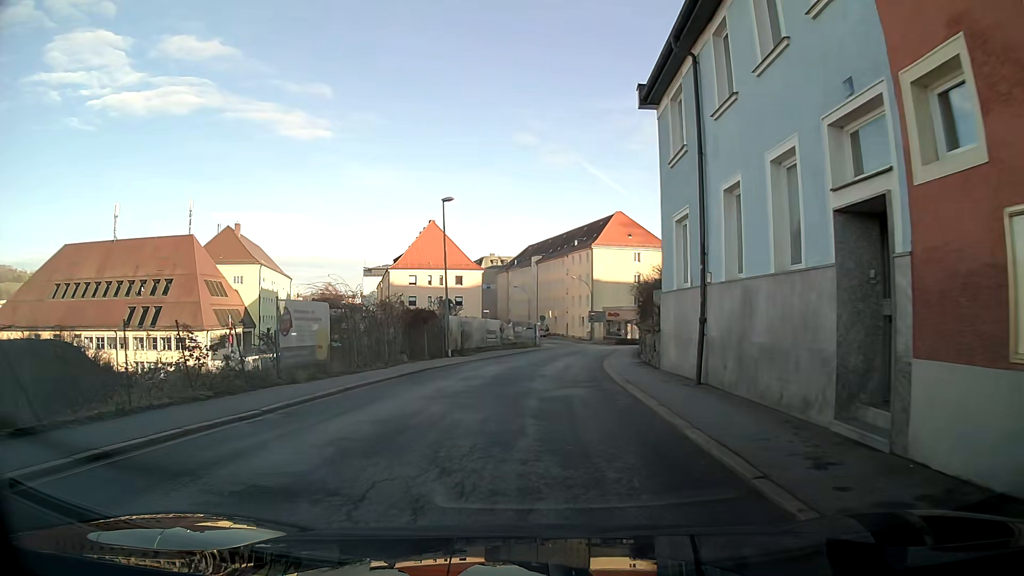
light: Day
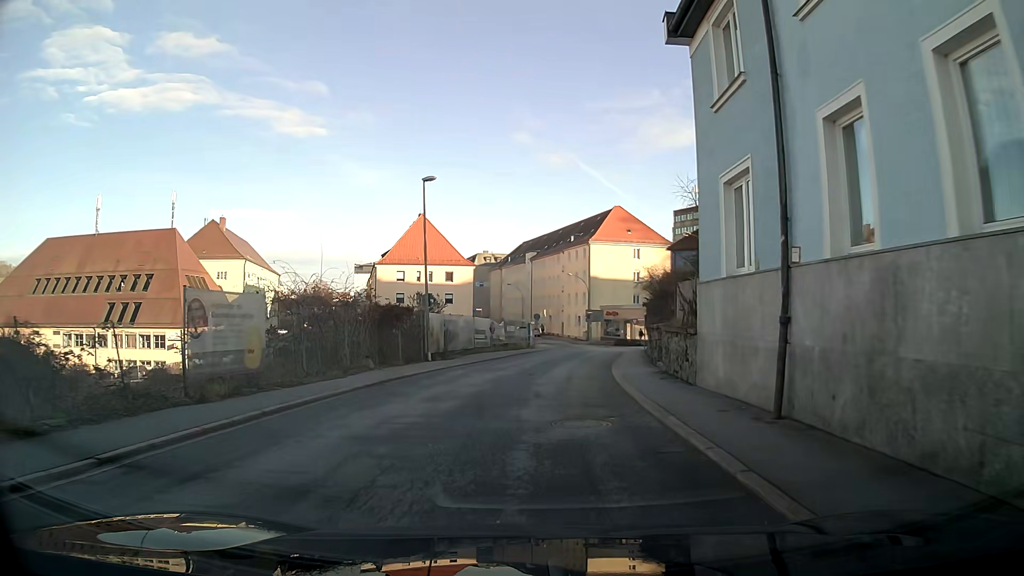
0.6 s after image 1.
(0.0, +4.6) m; +1°
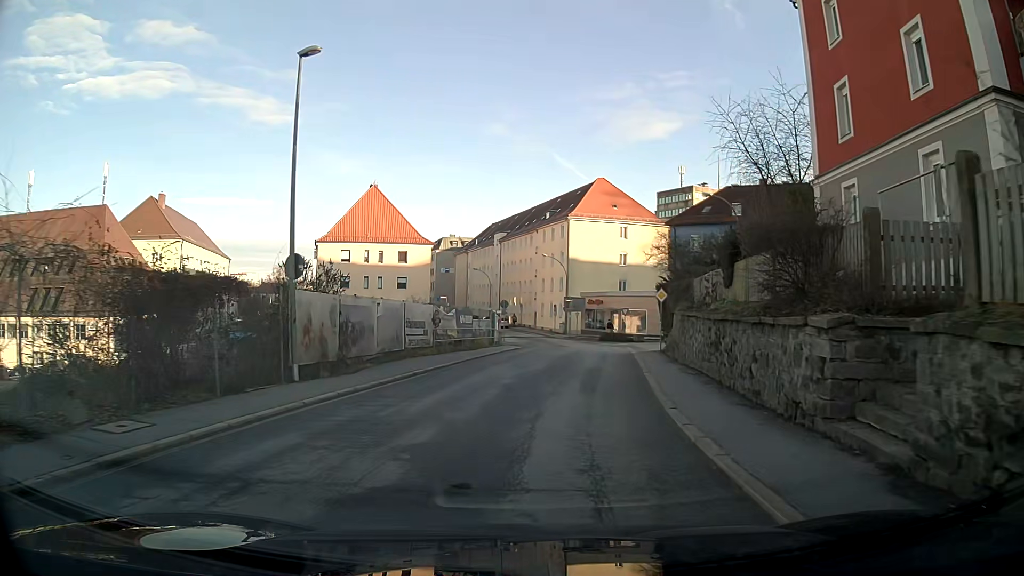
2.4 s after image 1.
(+0.3, +13.7) m; +3°
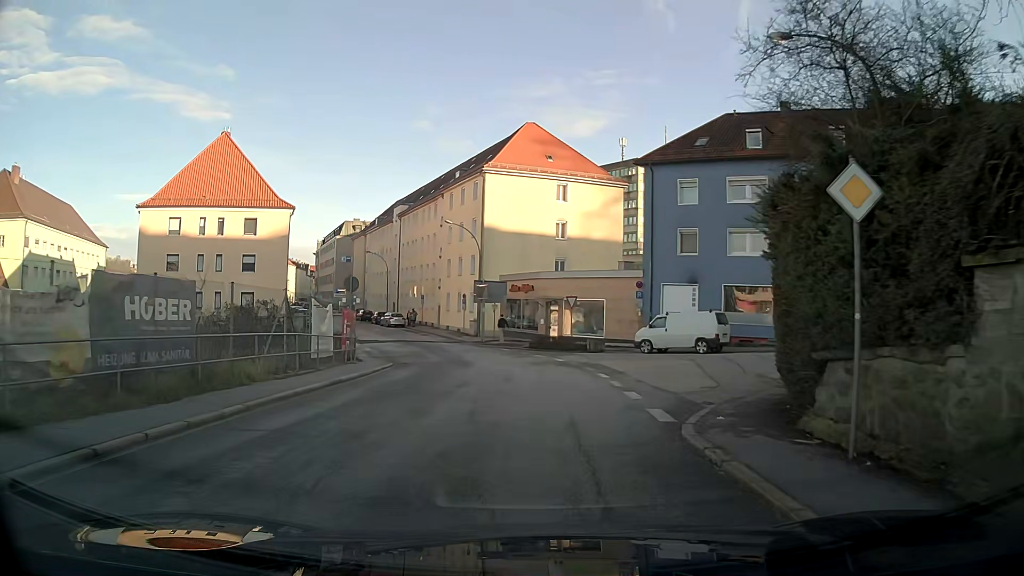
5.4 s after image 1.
(+1.5, +23.1) m; +6°
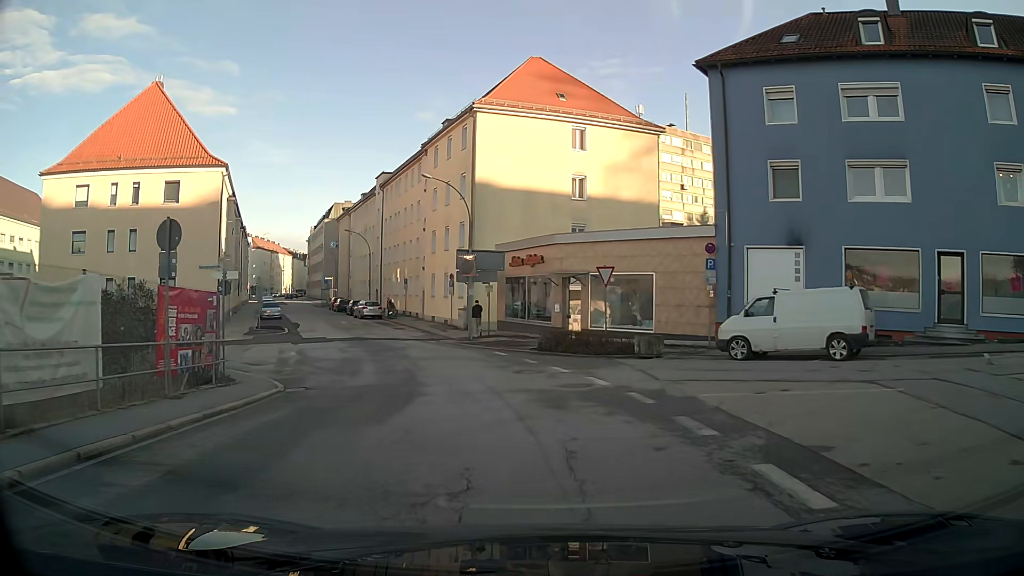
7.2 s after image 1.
(-0.1, +13.8) m; -2°
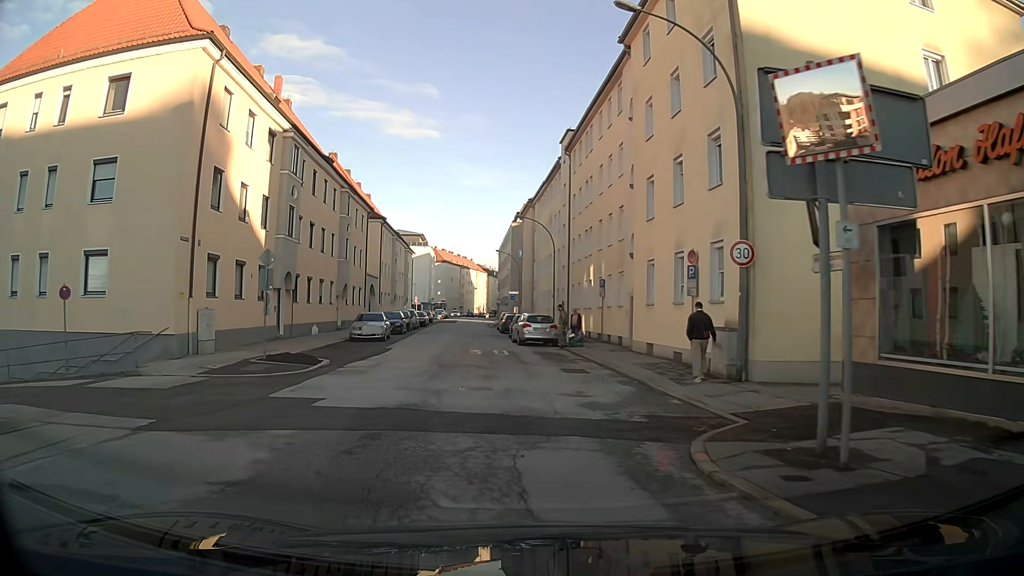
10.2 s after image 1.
(-3.3, +23.2) m; -17°
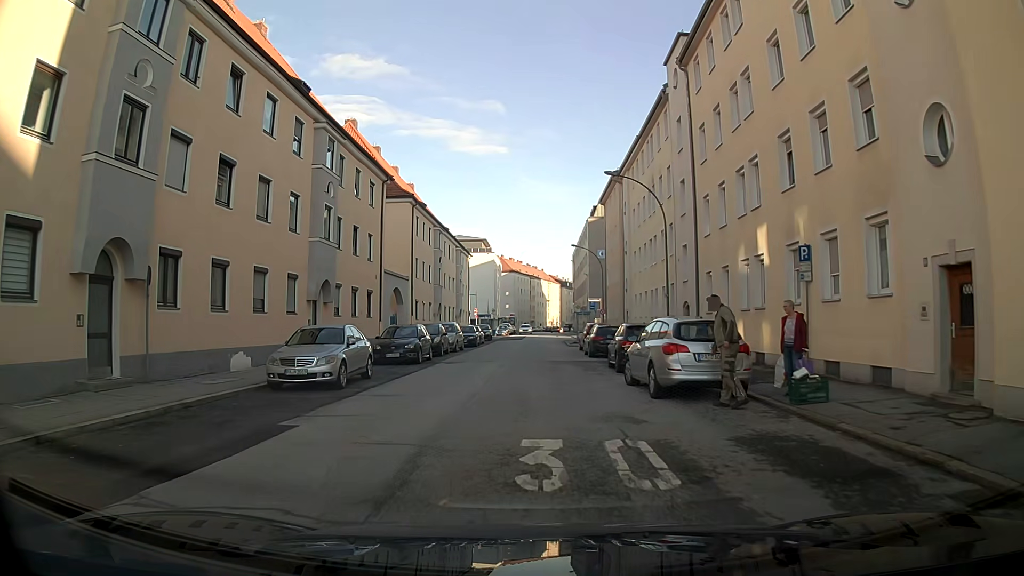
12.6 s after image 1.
(-1.2, +18.5) m; -6°
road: tertiary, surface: asphalt
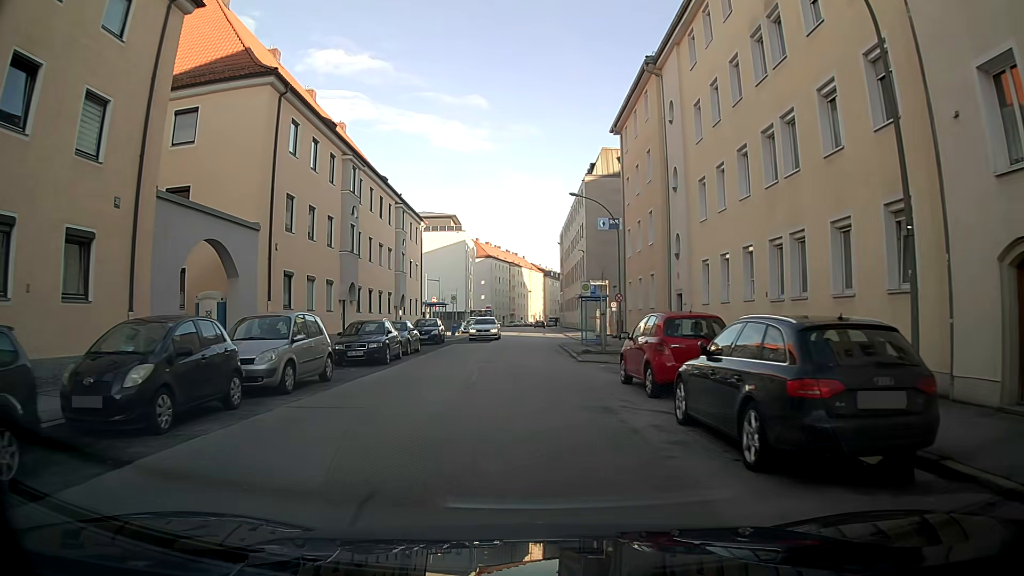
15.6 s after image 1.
(+0.2, +23.3) m; +1°
(0, +10) (0, +20) (0, +30) (0, +40) (0, +50) (0, +60) (0, +70) (-1, +80) (-1, +90) (-1, +100) m
